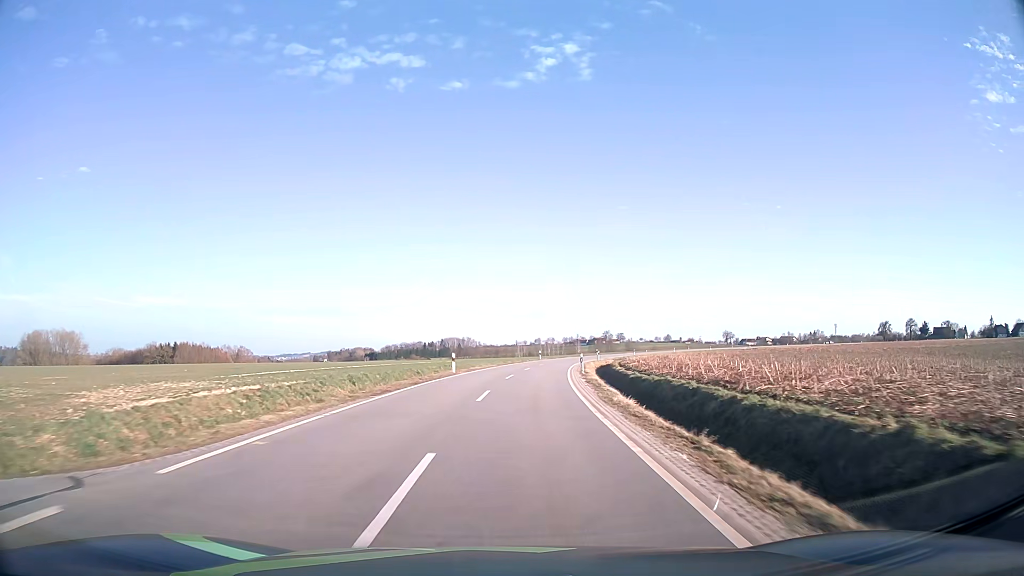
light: Day
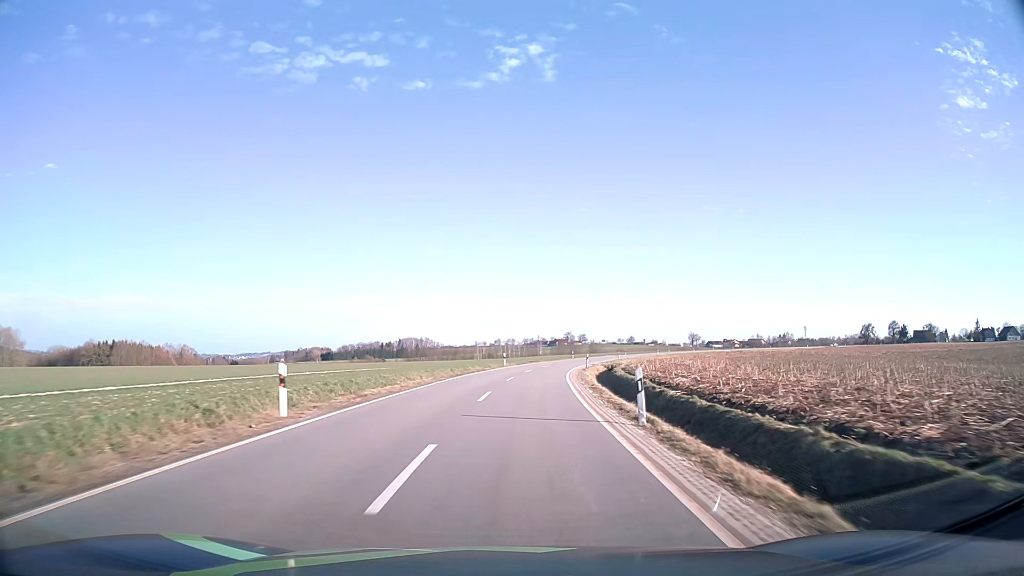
(+0.7, +23.5) m; +3°
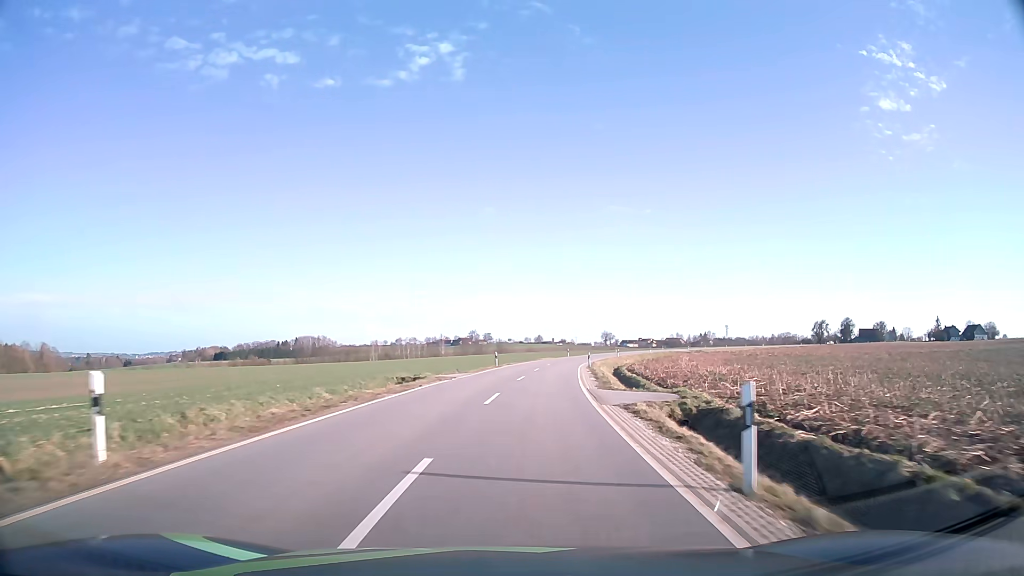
(+3.3, +50.0) m; +8°
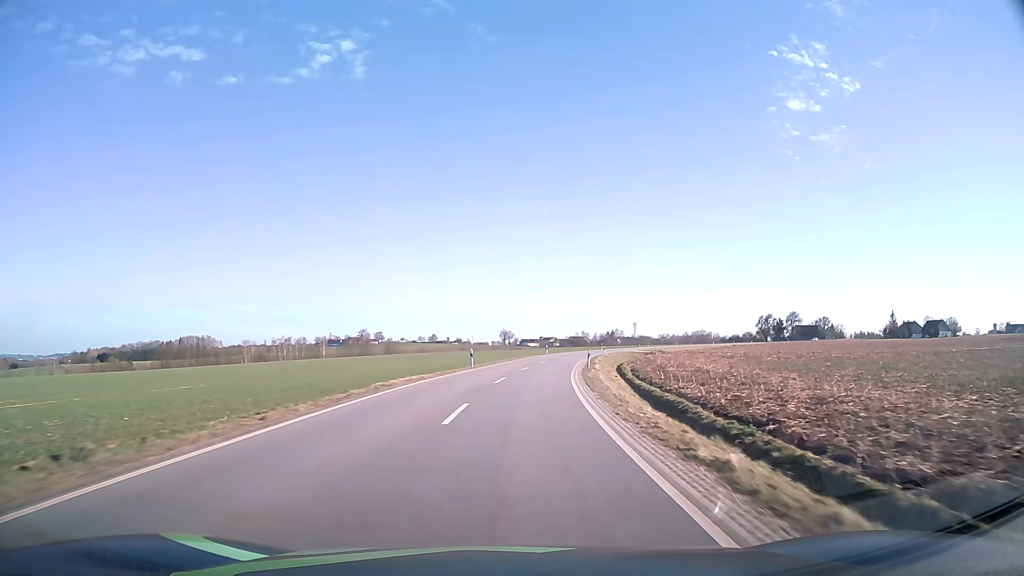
(+4.5, +53.6) m; +9°
(0, +10) (+1, +20) (+1, +30) (+2, +40) (+4, +50) (+5, +60) (+7, +70) (+9, +79) (+11, +89) (+14, +99) m
